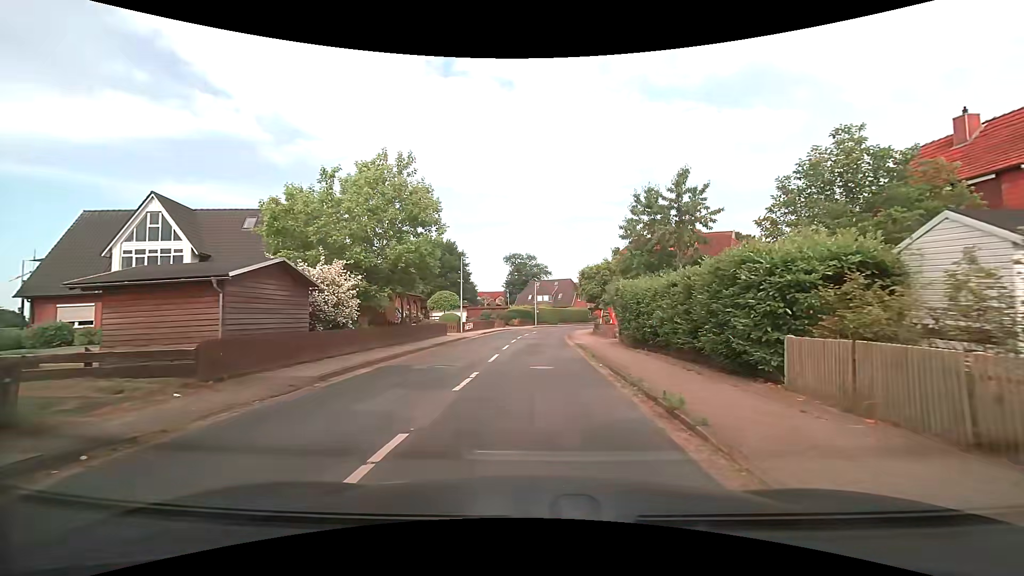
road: tertiary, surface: asphalt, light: Day
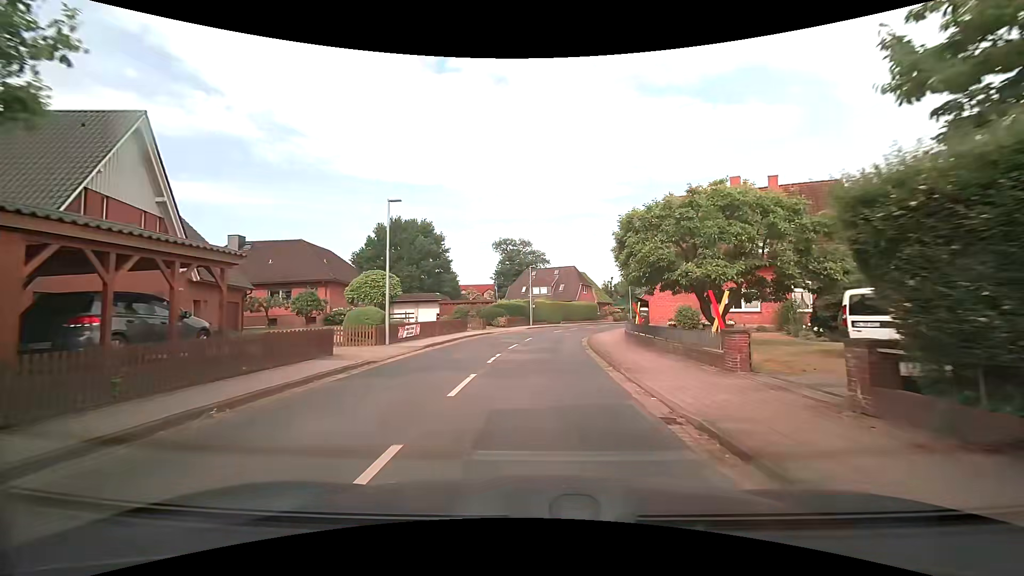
(+0.4, +19.3) m; +2°
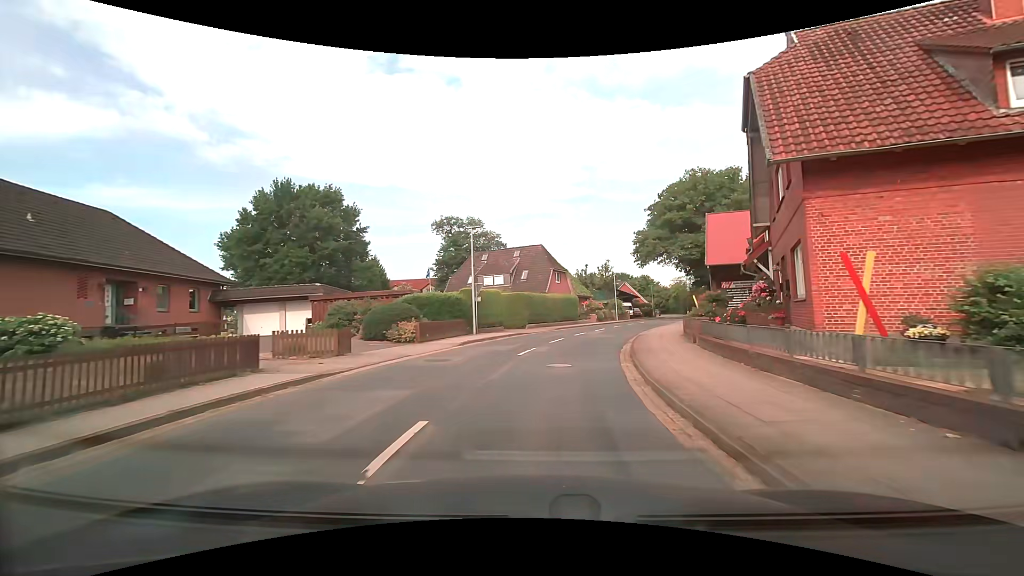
(+0.4, +23.3) m; +5°
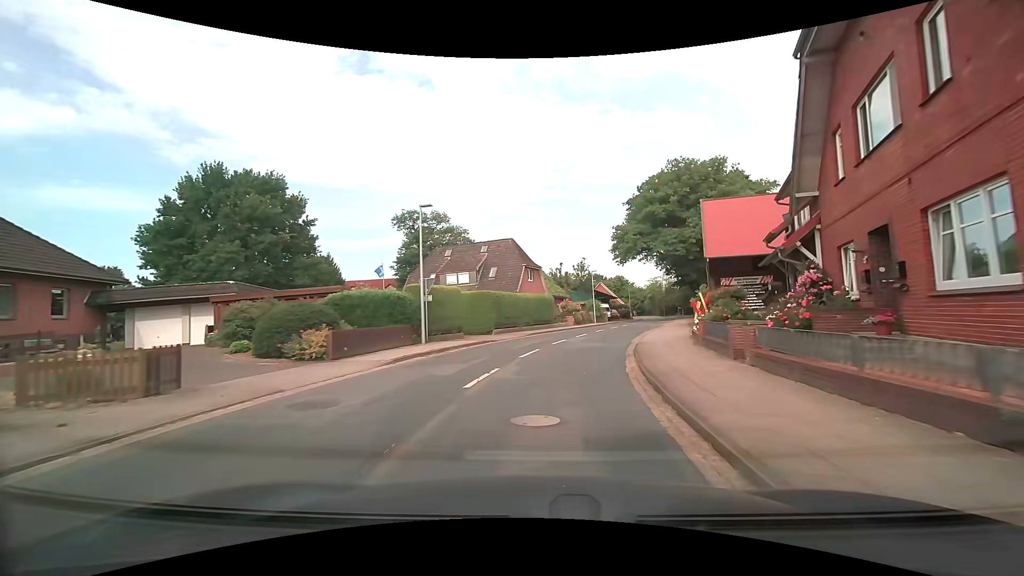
(+0.1, +6.3) m; +3°
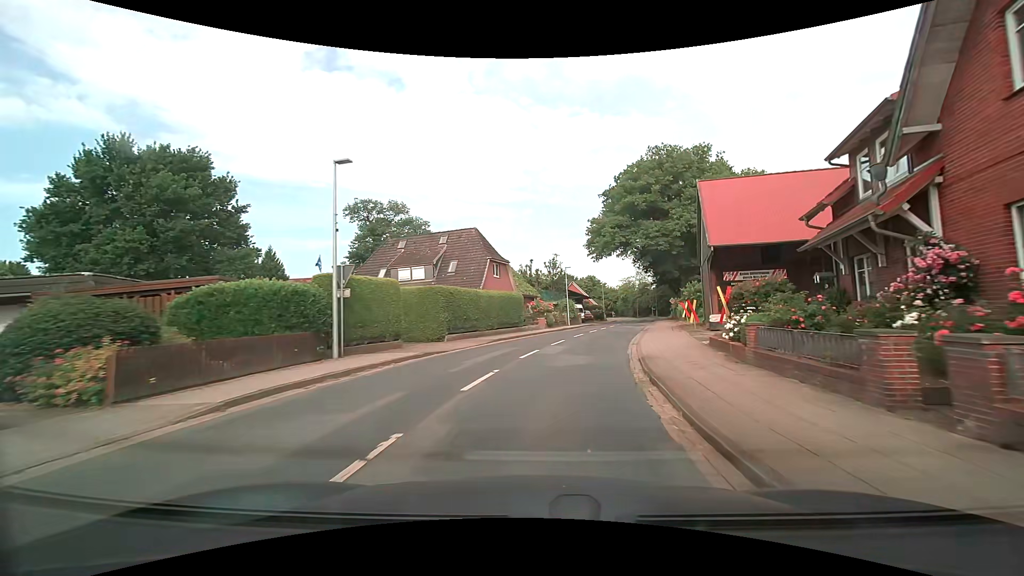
(+0.2, +6.4) m; +3°
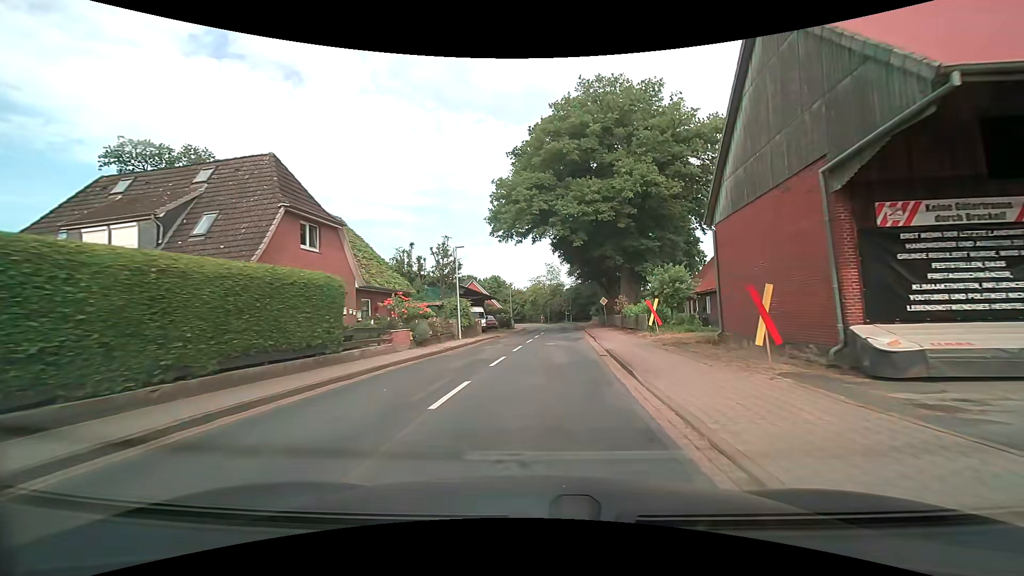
(+1.9, +19.5) m; +11°
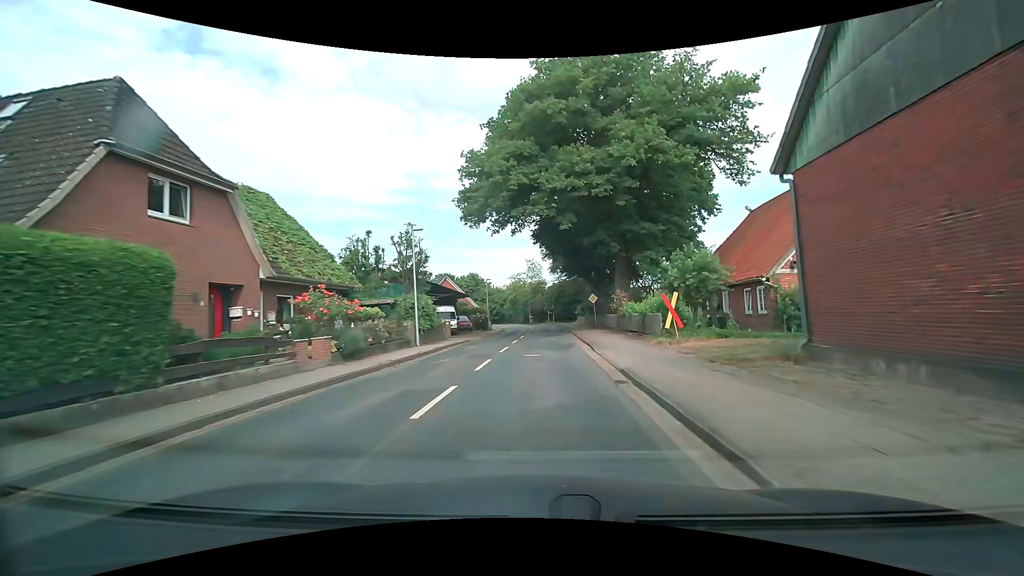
(+0.2, +6.8) m; +2°
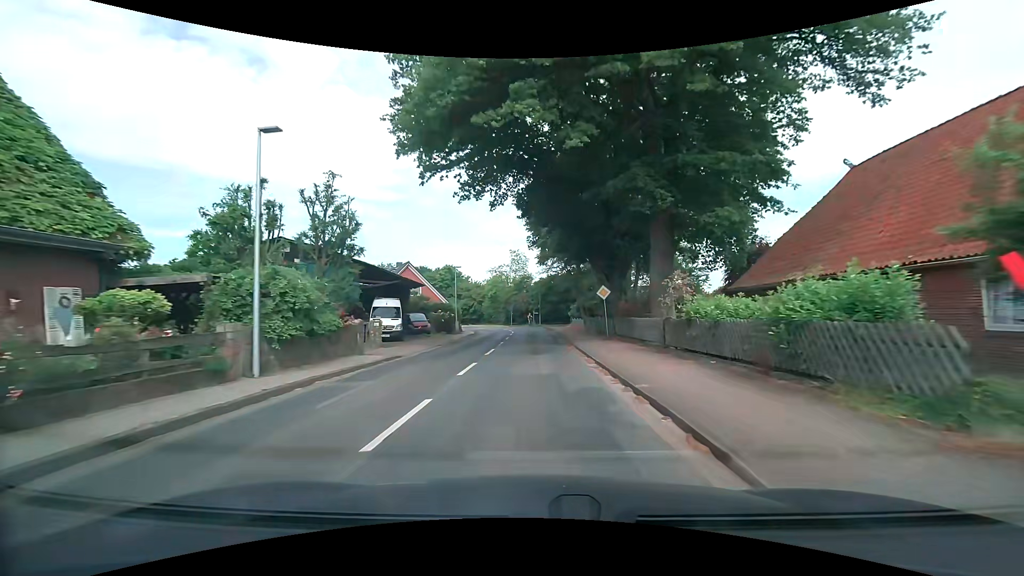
(+0.1, +13.8) m; +2°
(0, +10) (0, +20) (0, +30) (0, +40) (-1, +50) (-3, +60) (-6, +69) (-11, +78) (-16, +86) (-22, +94) m
